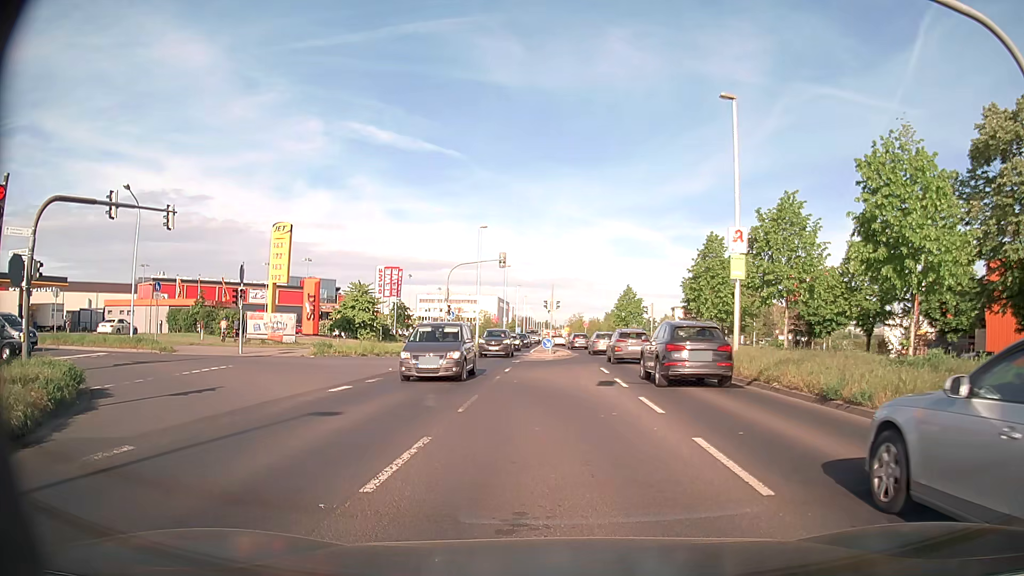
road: secondary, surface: asphalt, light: Day
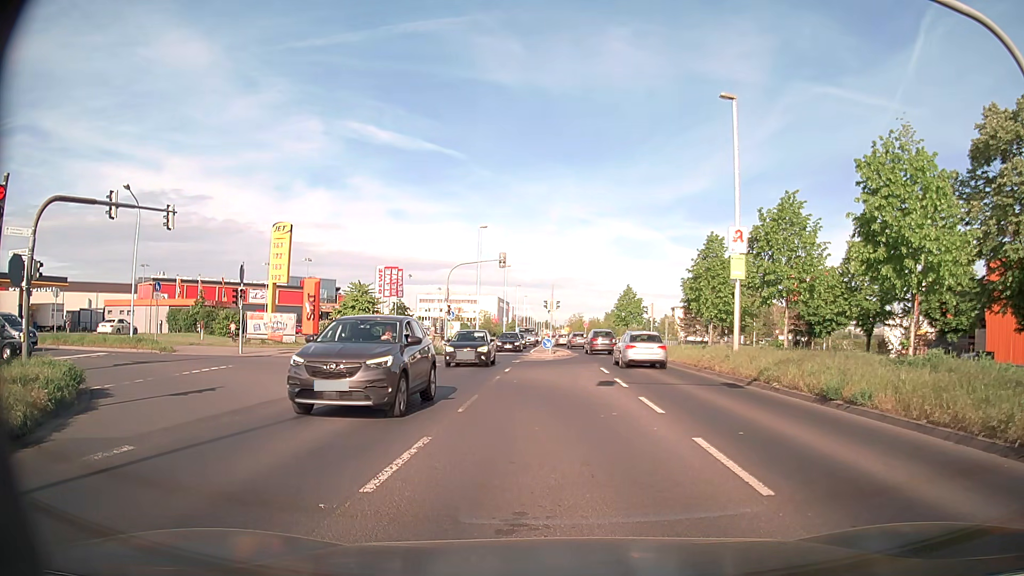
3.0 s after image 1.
(0.0, 0.0) m; 0°
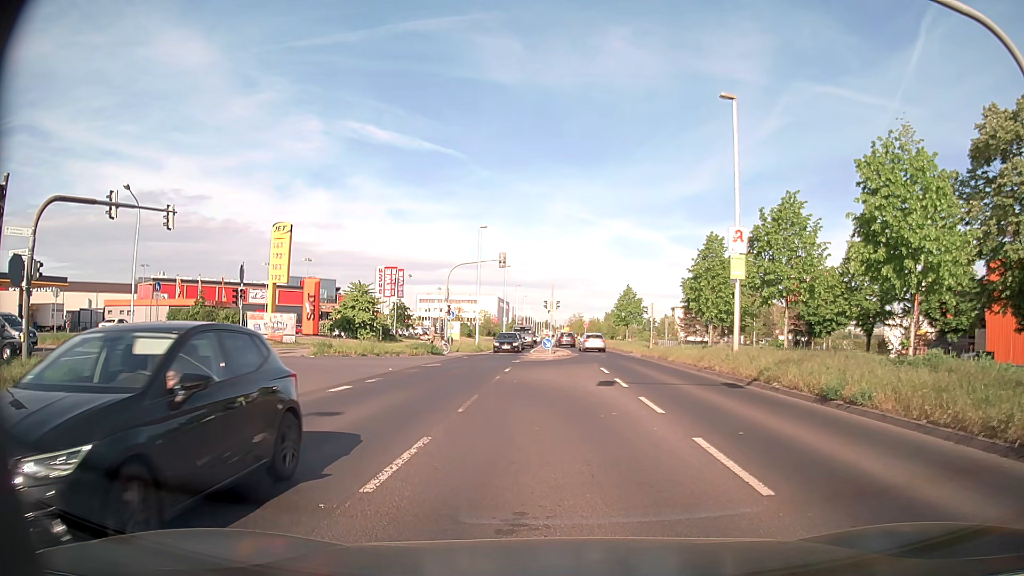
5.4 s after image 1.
(0.0, 0.0) m; 0°
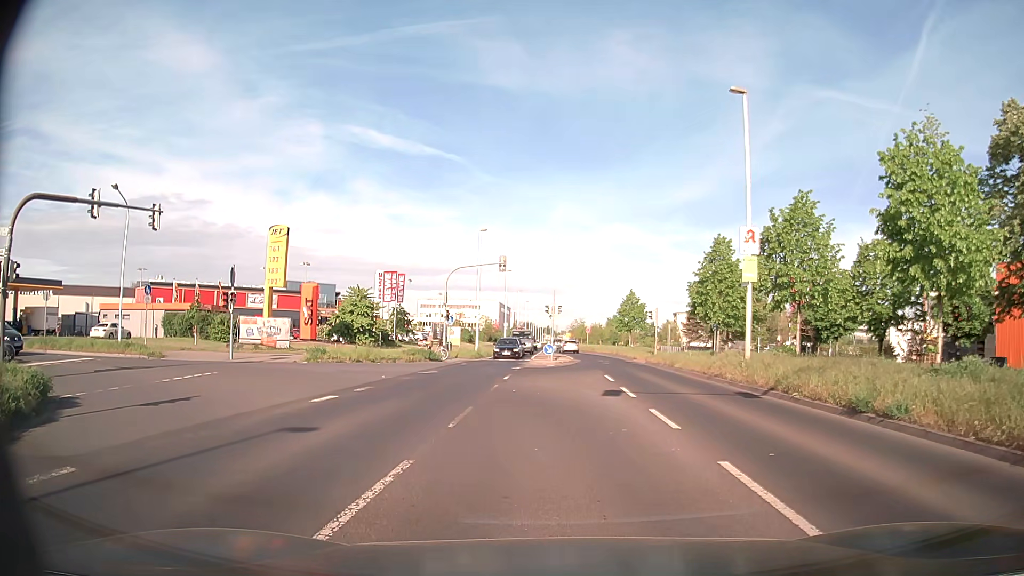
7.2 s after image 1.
(0.0, +1.4) m; -1°
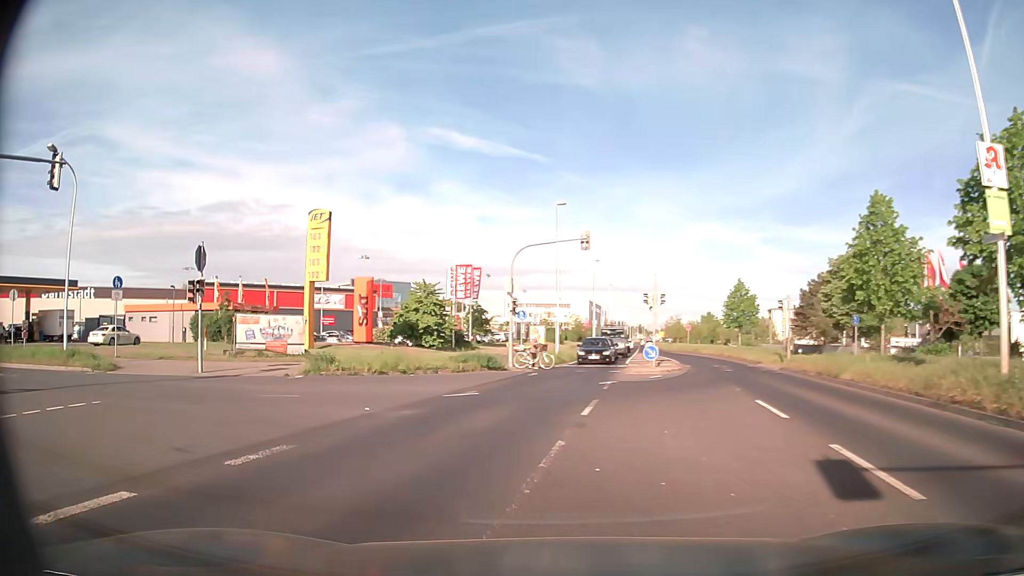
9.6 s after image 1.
(-0.2, +10.7) m; -6°
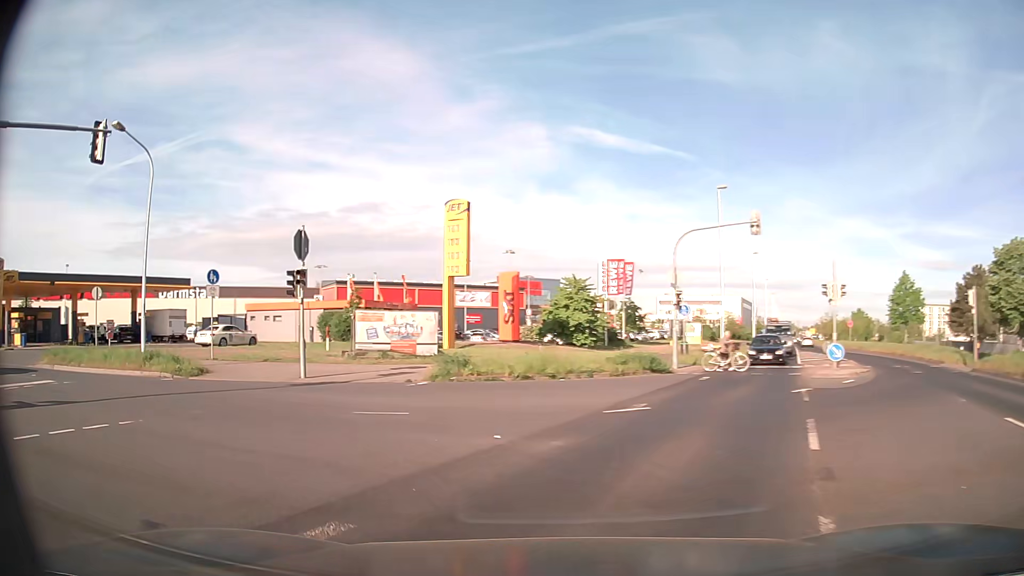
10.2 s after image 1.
(-0.4, +3.9) m; -12°
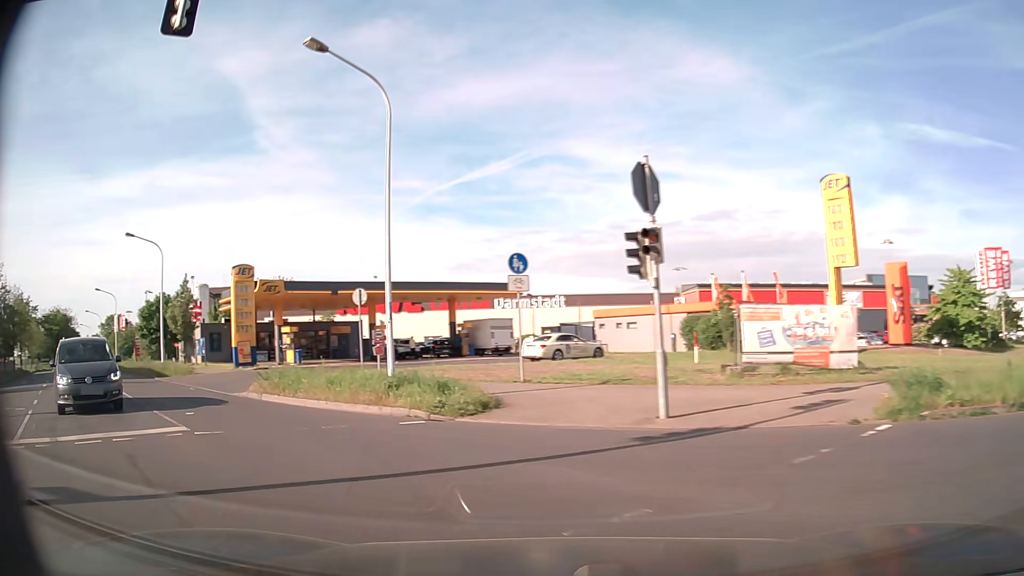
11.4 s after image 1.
(-2.3, +8.6) m; -30°
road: tertiary
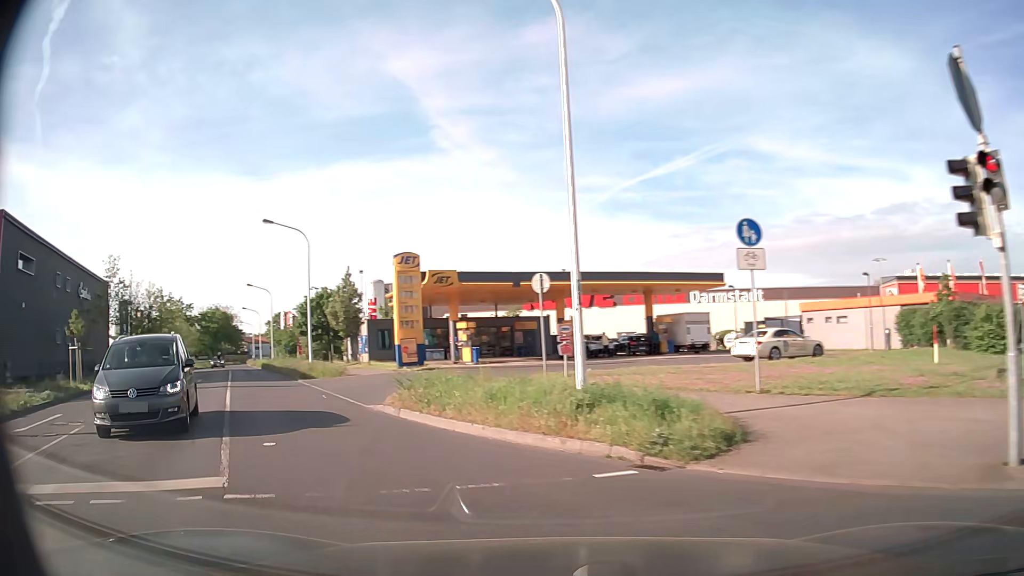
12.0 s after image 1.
(-0.7, +4.8) m; -17°
(-3, +10) (-8, +18) (-13, +27) (-18, +35) (-23, +44) (-28, +53) (-33, +61) (-38, +70) (-43, +79) (-48, +87) m
